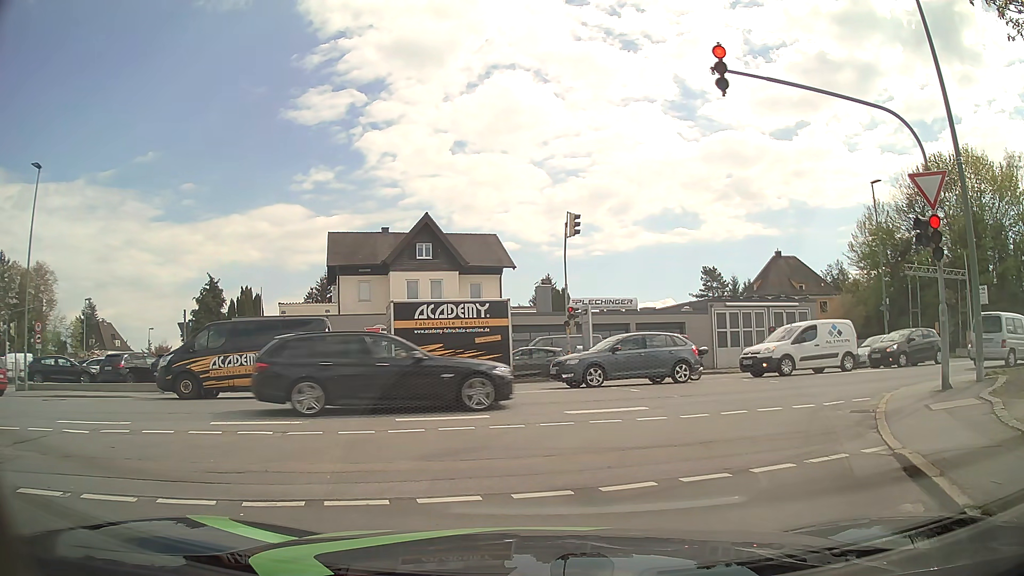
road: residential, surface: asphalt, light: Day
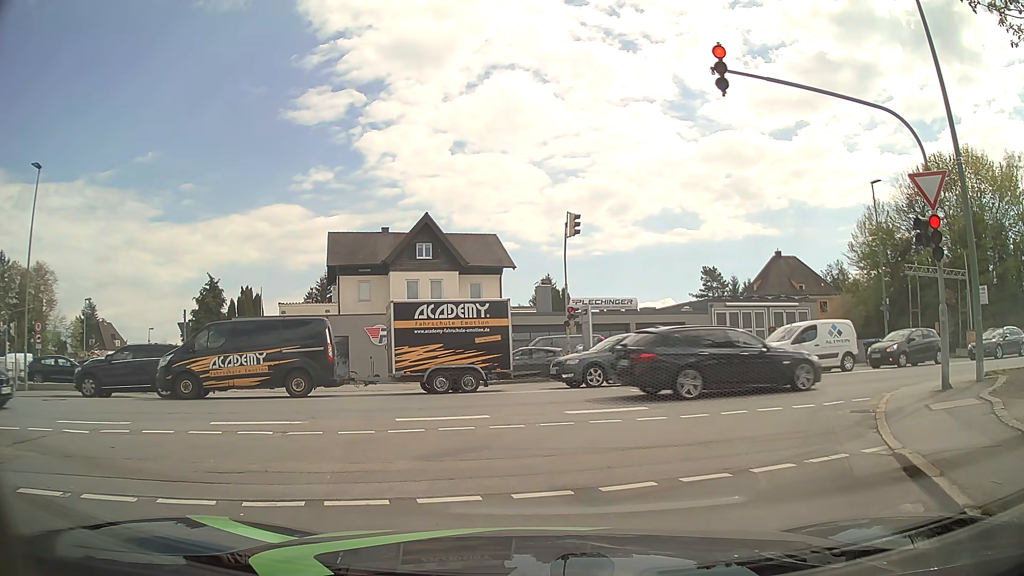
(0.0, 0.0) m; 0°
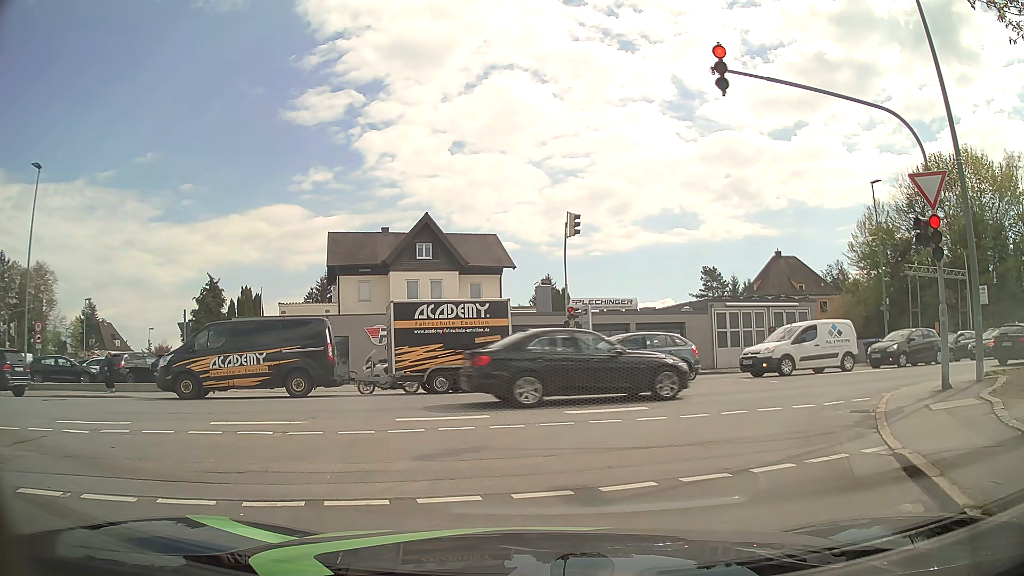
(0.0, 0.0) m; 0°
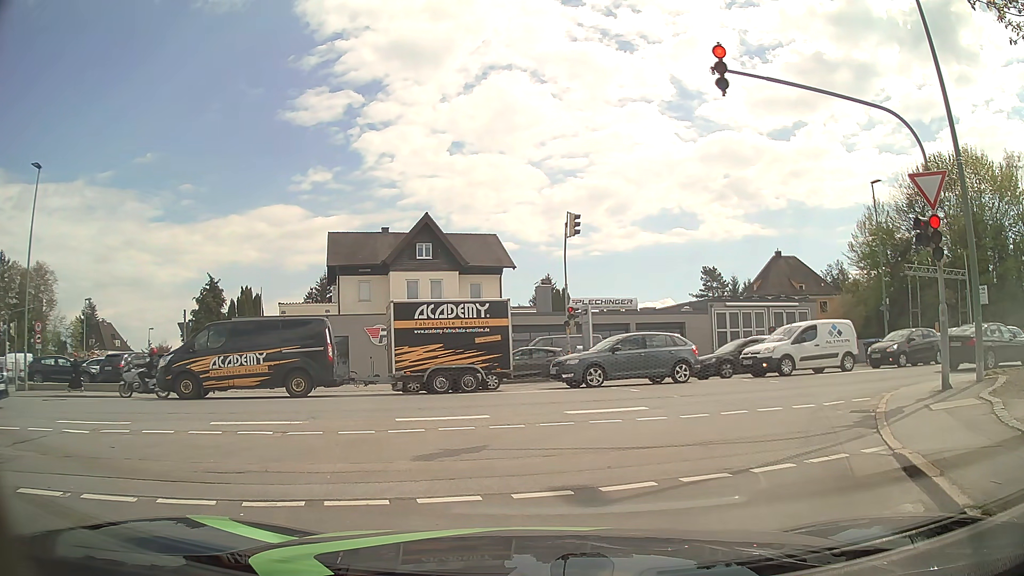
(0.0, 0.0) m; 0°
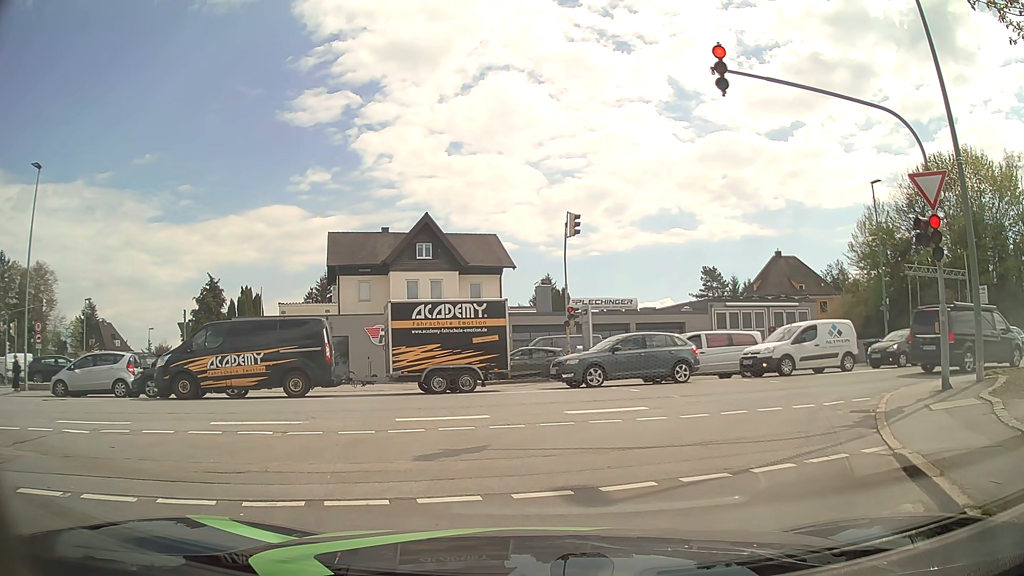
(0.0, 0.0) m; 0°
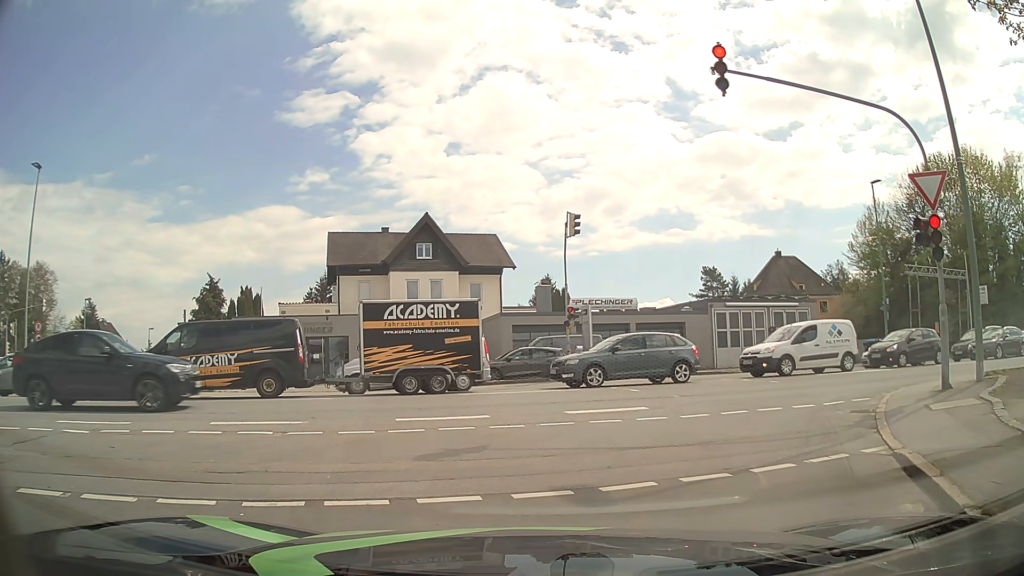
(0.0, 0.0) m; 0°
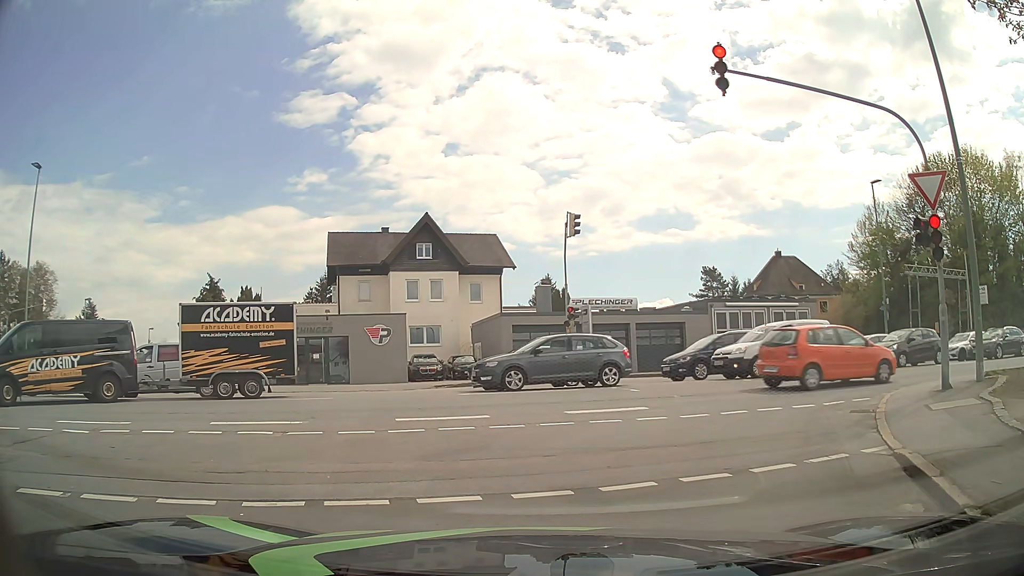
(0.0, 0.0) m; 0°
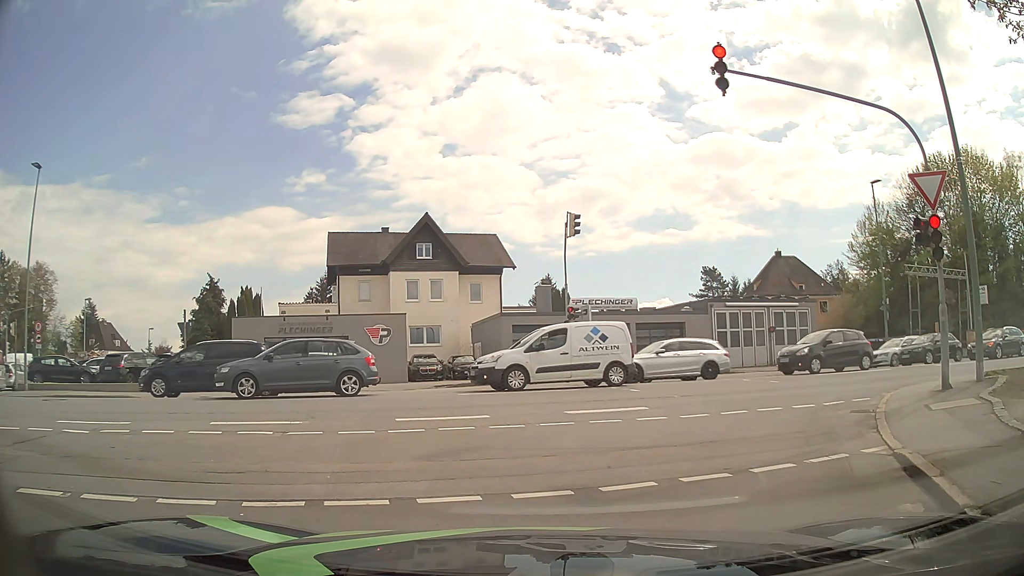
(0.0, 0.0) m; 0°
(+2, +10) (+9, +17) (+18, +20) (+28, +22) (+38, +24) (+48, +27) (+57, +29) (+67, +31) (+77, +33) (+87, +35) m
